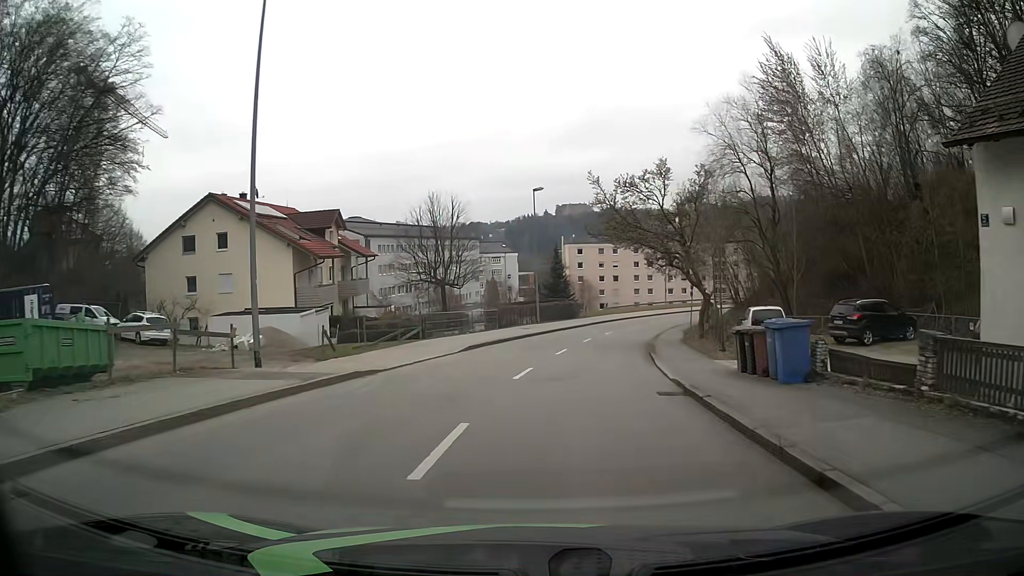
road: tertiary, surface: asphalt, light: Day
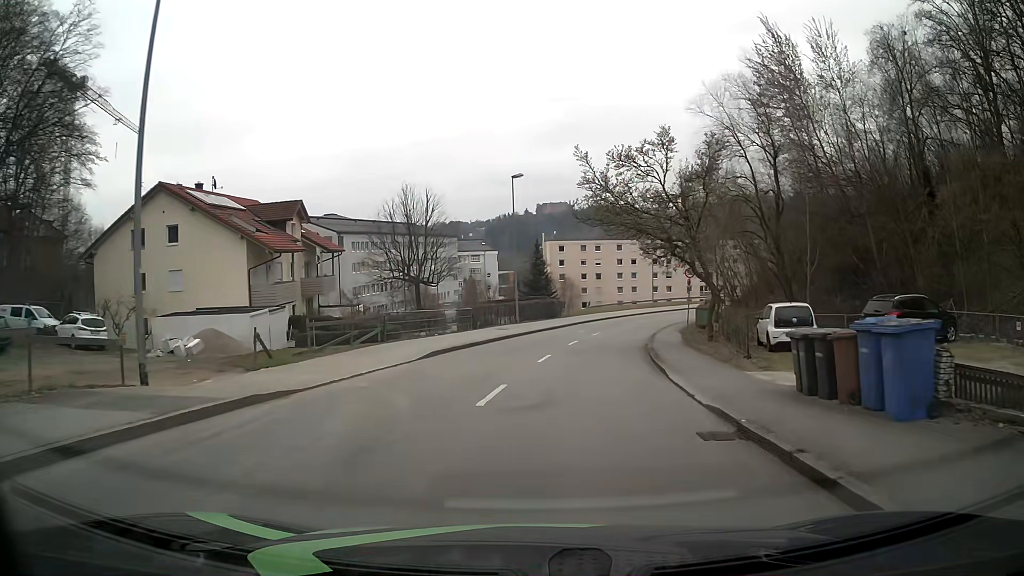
(+0.1, +4.5) m; +2°
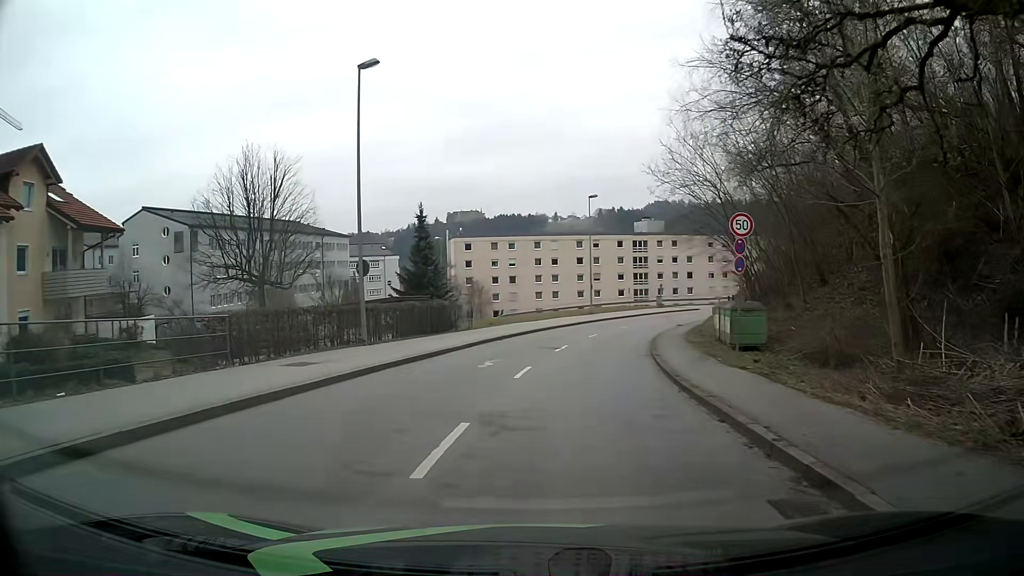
(+1.3, +22.2) m; +8°
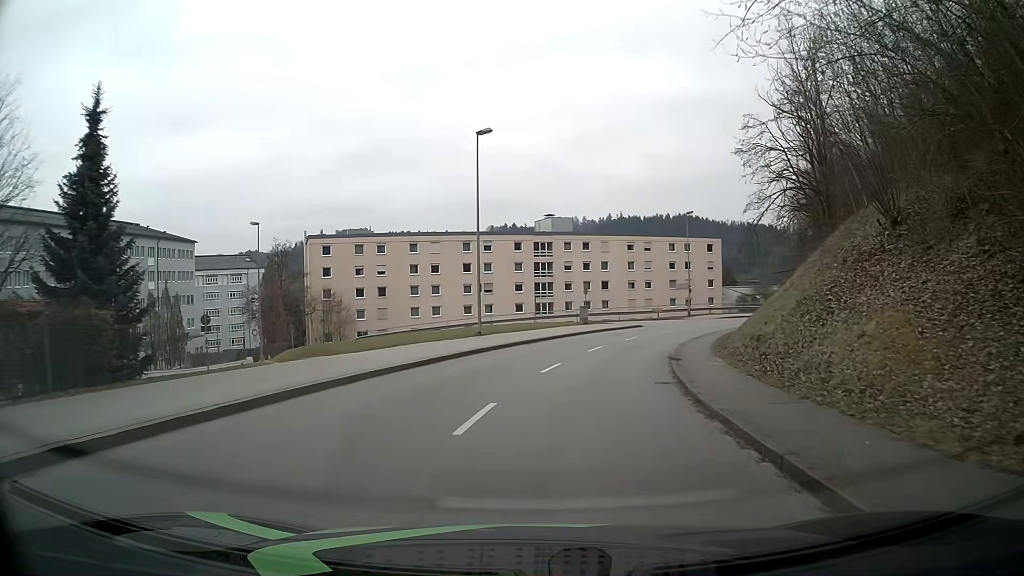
(+1.7, +24.6) m; +9°
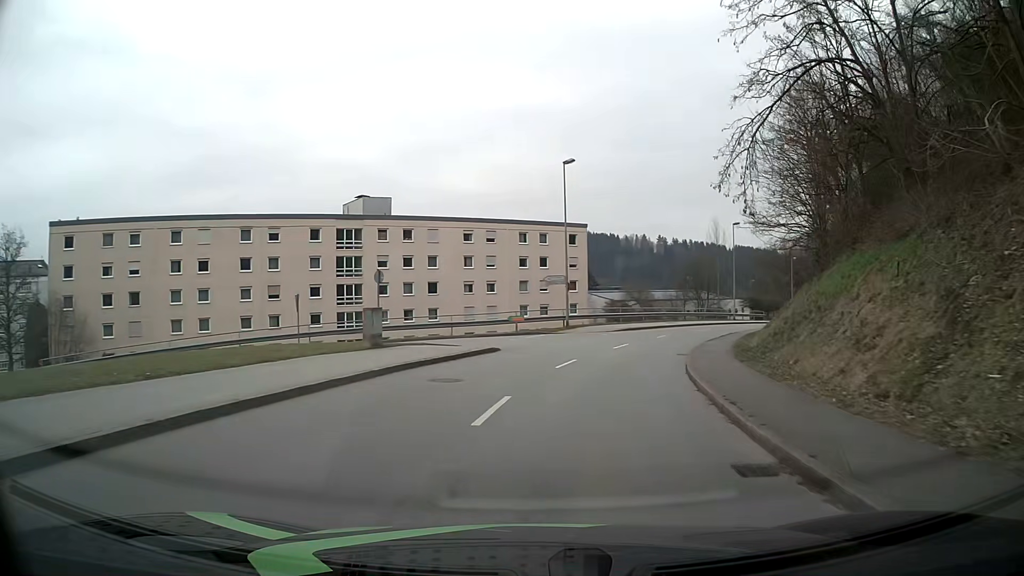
(+2.6, +26.0) m; +13°
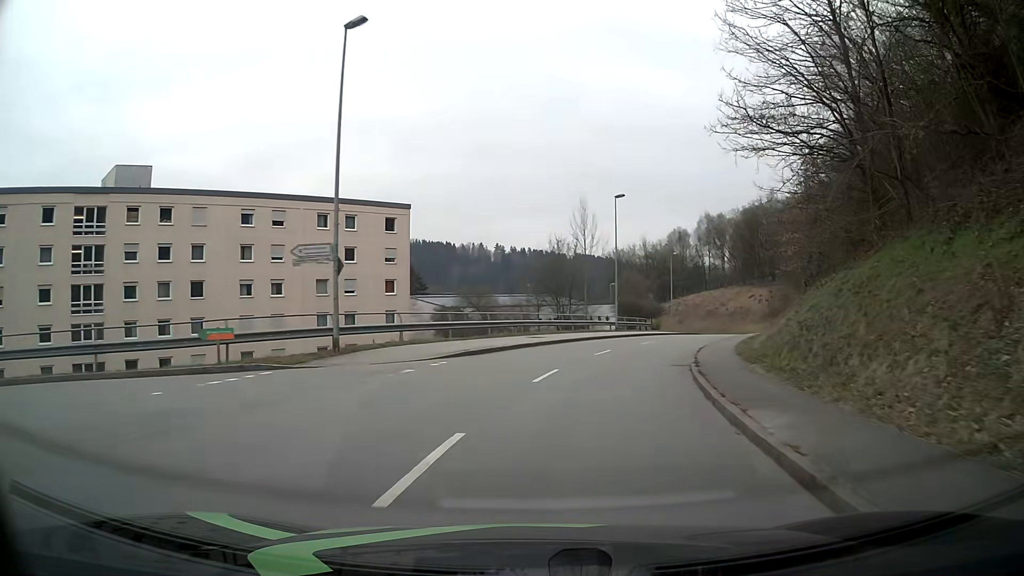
(+2.6, +21.3) m; +13°
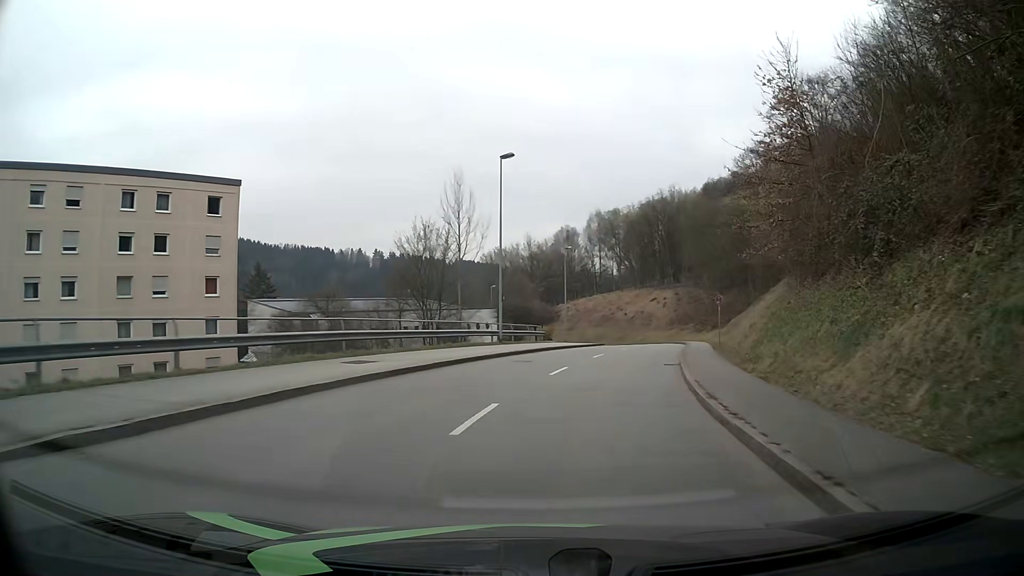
(+1.4, +14.5) m; +11°
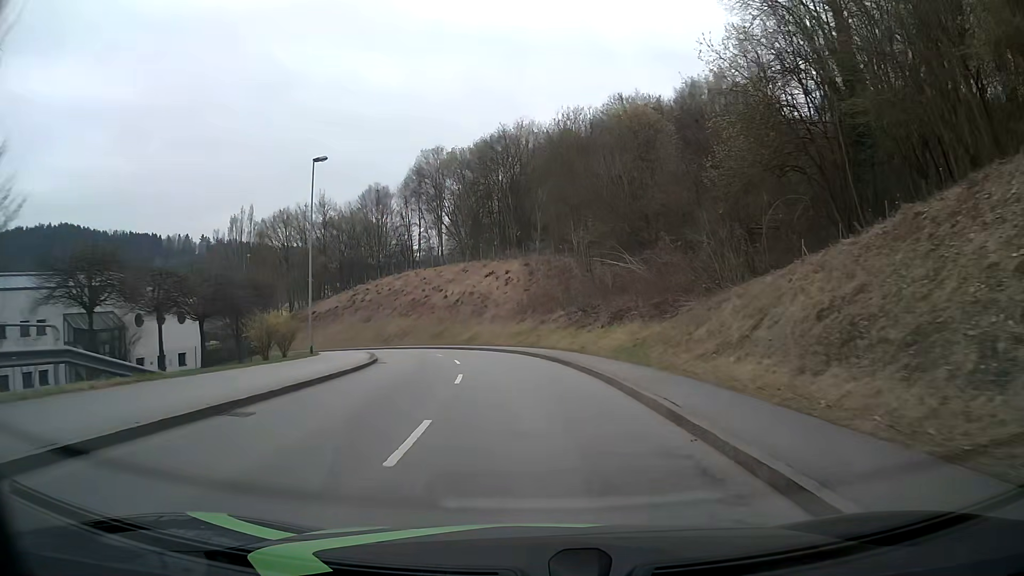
(+6.0, +36.7) m; +14°
(0, +10) (-1, +20) (-2, +30) (-5, +40) (-9, +49) (-14, +57) (-20, +65) (-27, +73) (-34, +79) (-43, +84) m
